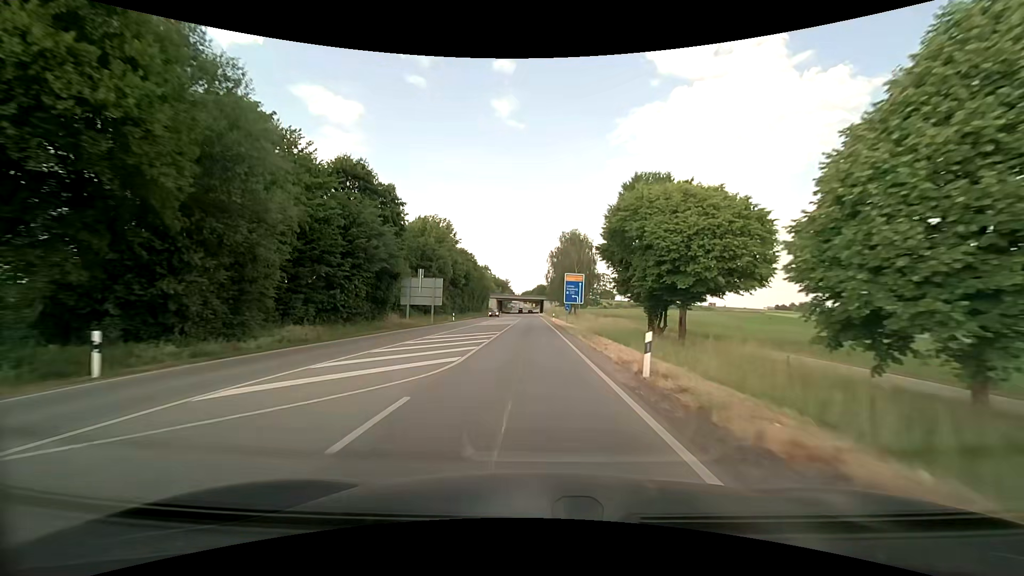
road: secondary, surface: asphalt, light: Day
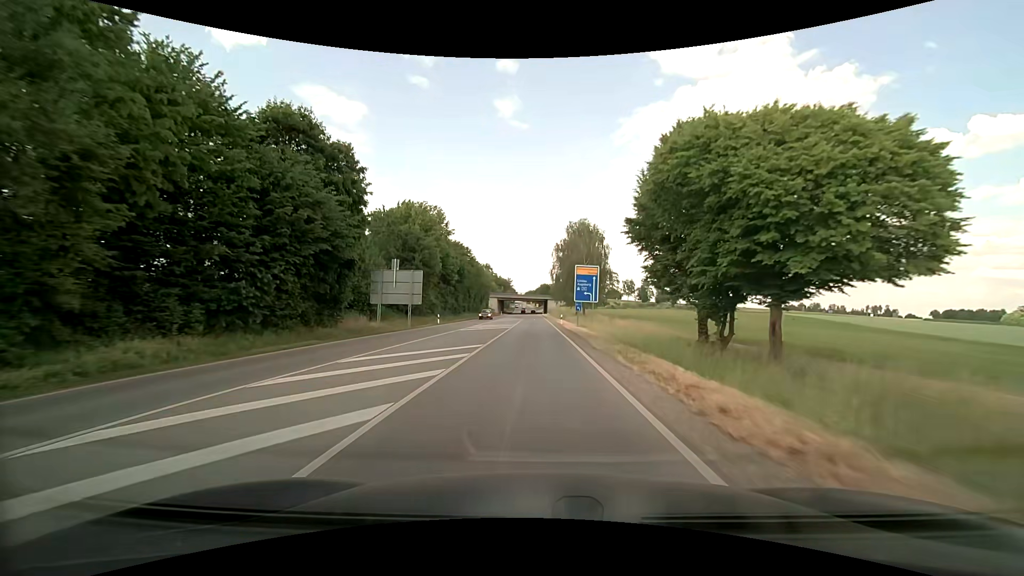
(0.0, +11.2) m; 0°
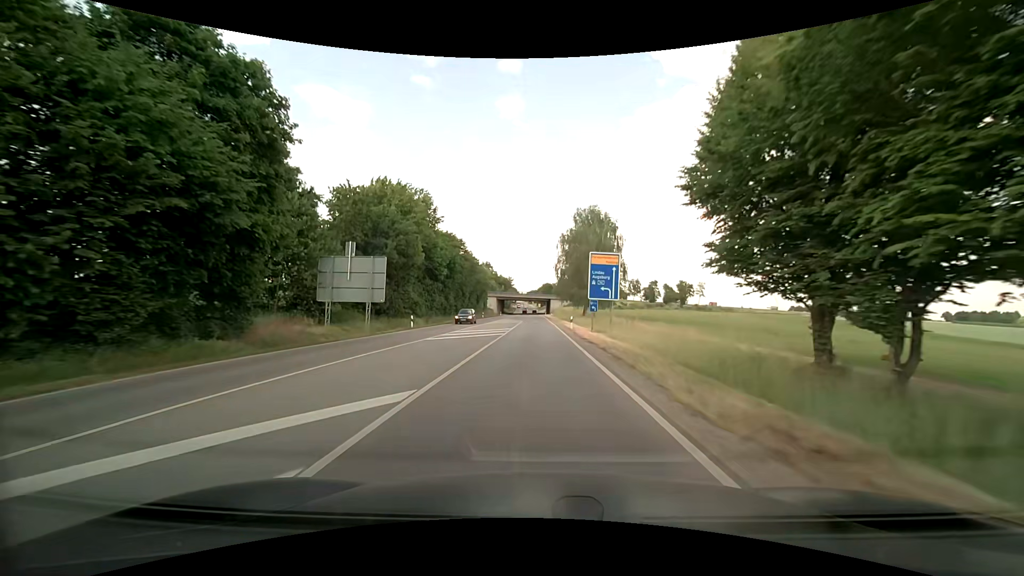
(0.0, +11.2) m; 0°
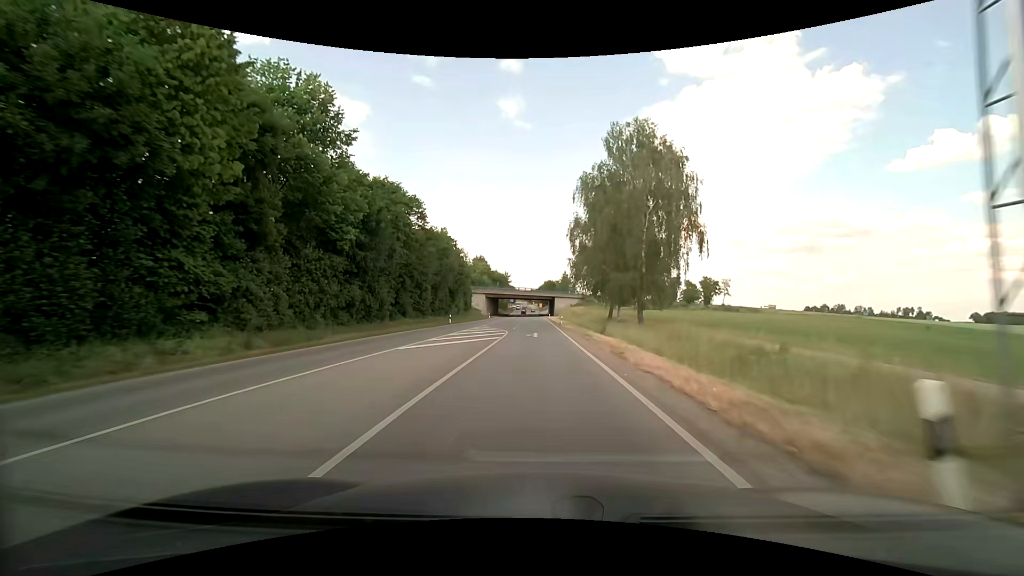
(0.0, +33.6) m; 0°
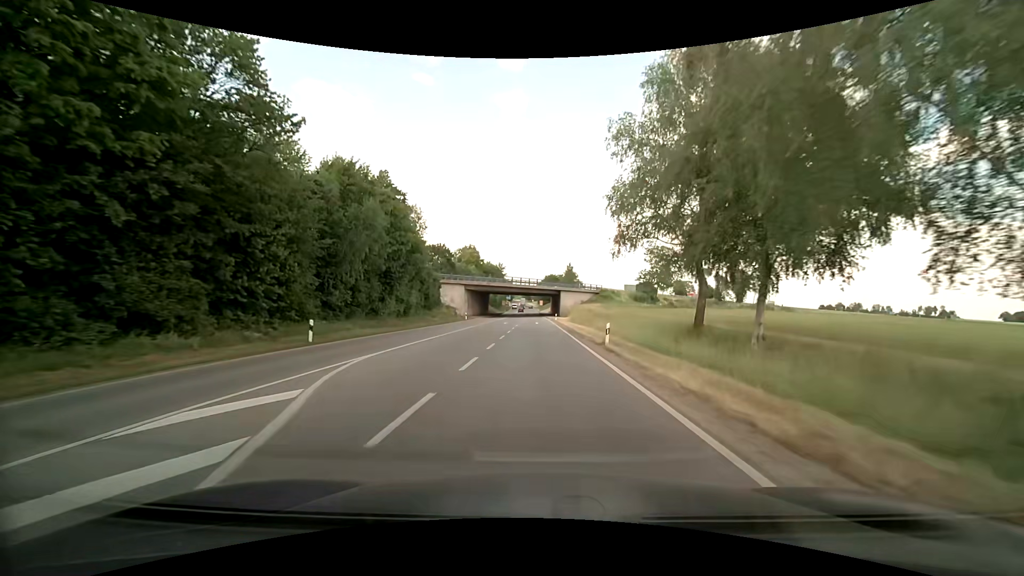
(0.0, +33.5) m; 0°
